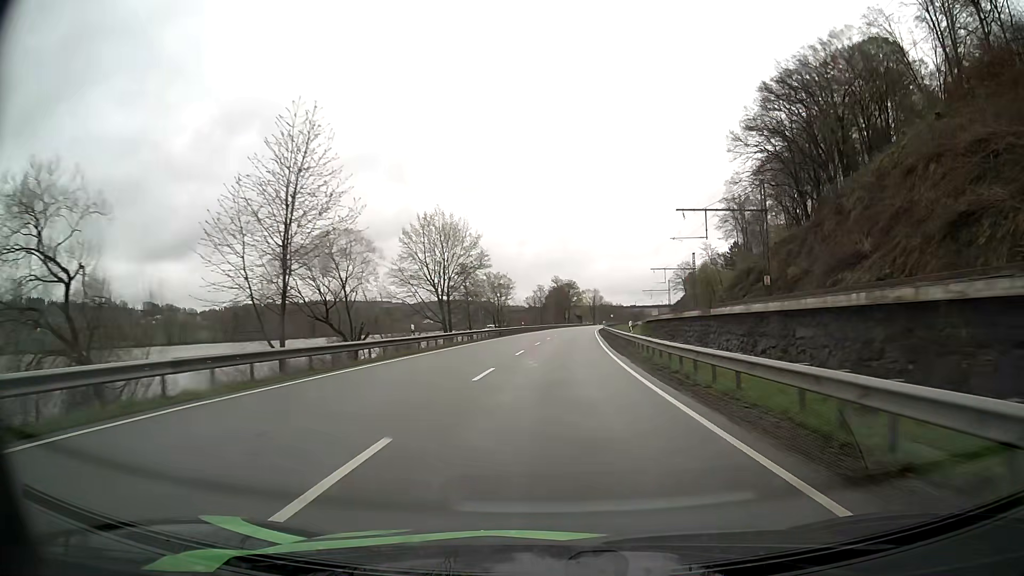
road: primary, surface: asphalt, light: Day
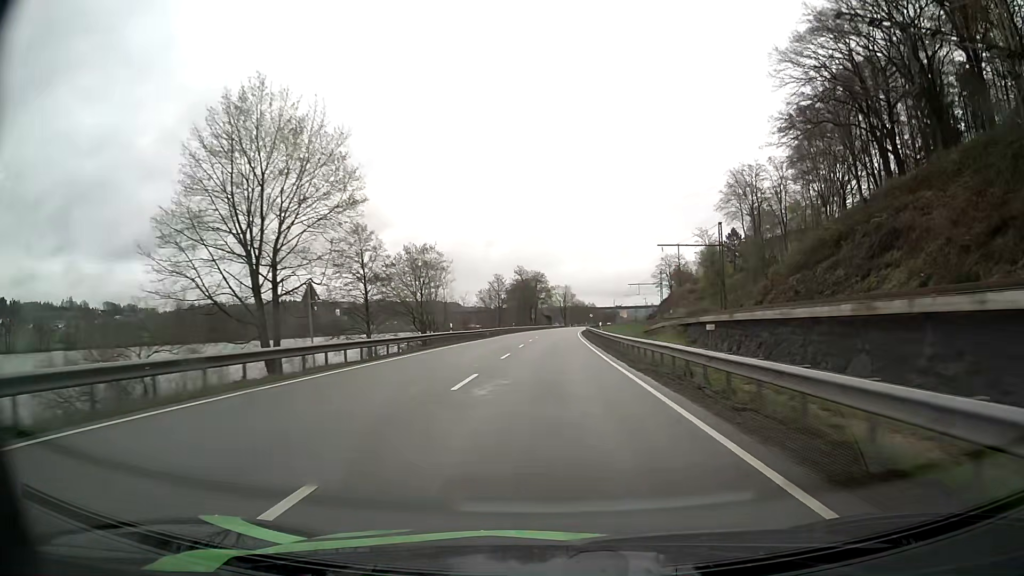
(+1.0, +38.1) m; +3°
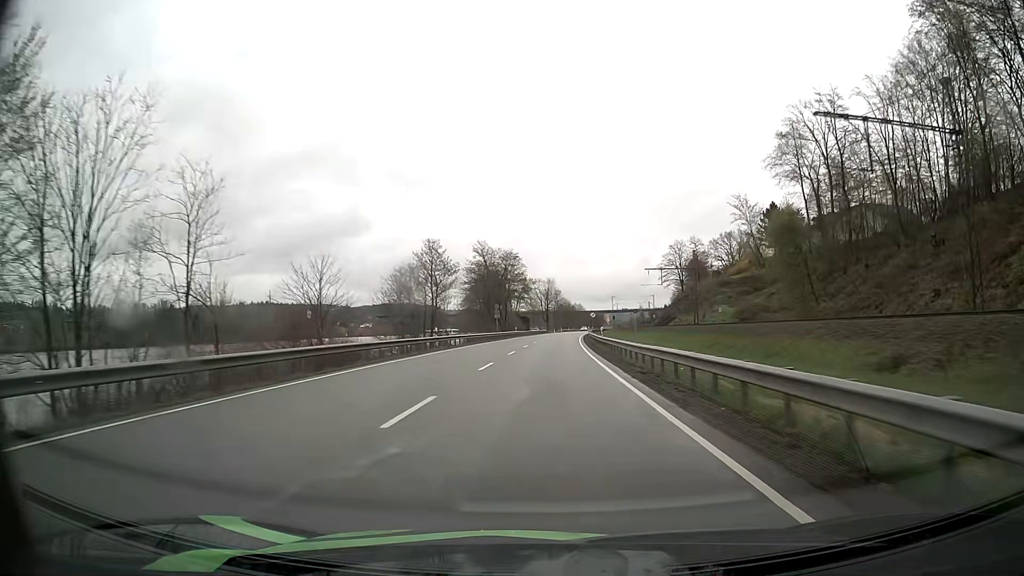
(+0.7, +52.4) m; +1°
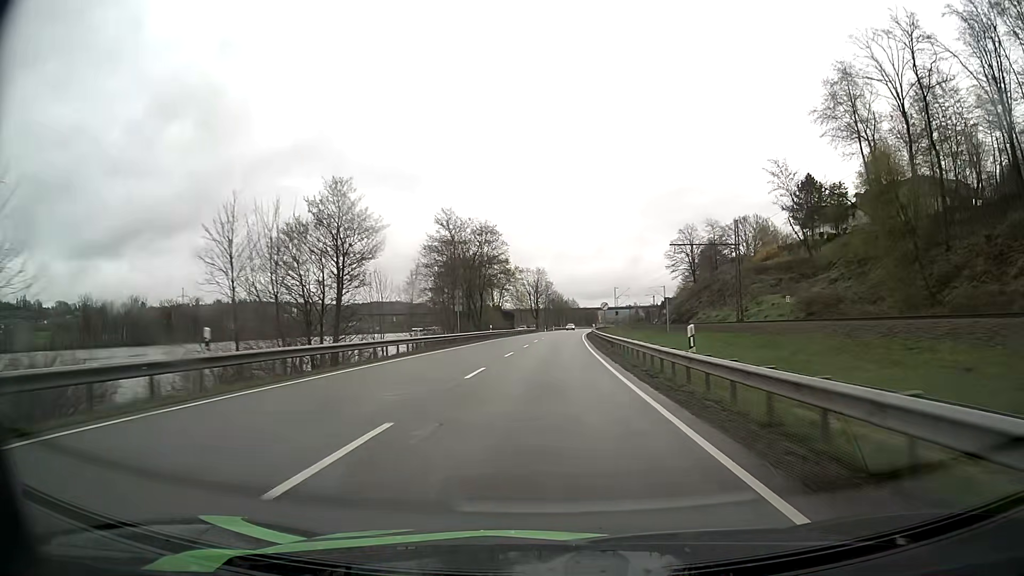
(+0.2, +27.8) m; +1°
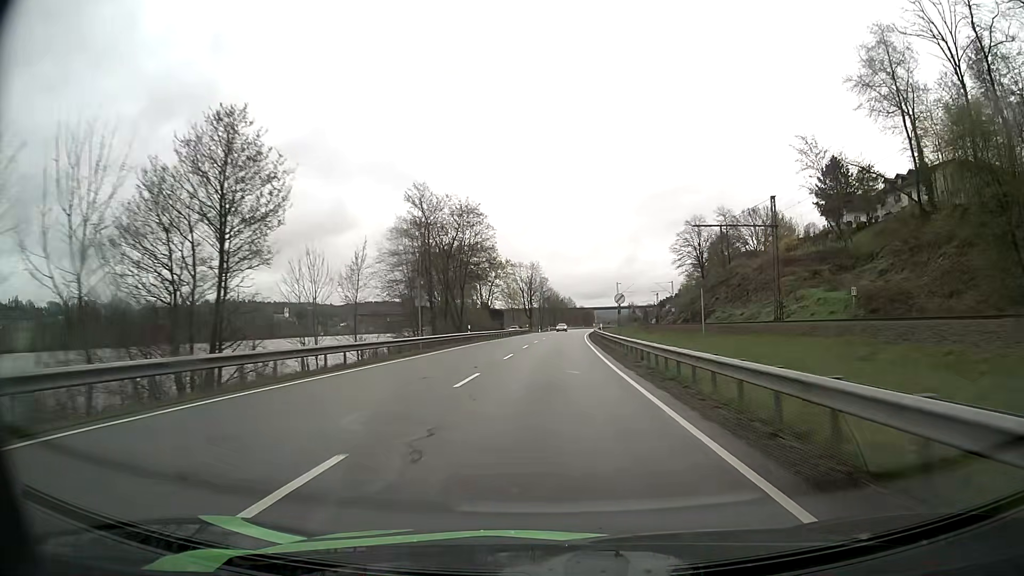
(+0.1, +14.3) m; 0°
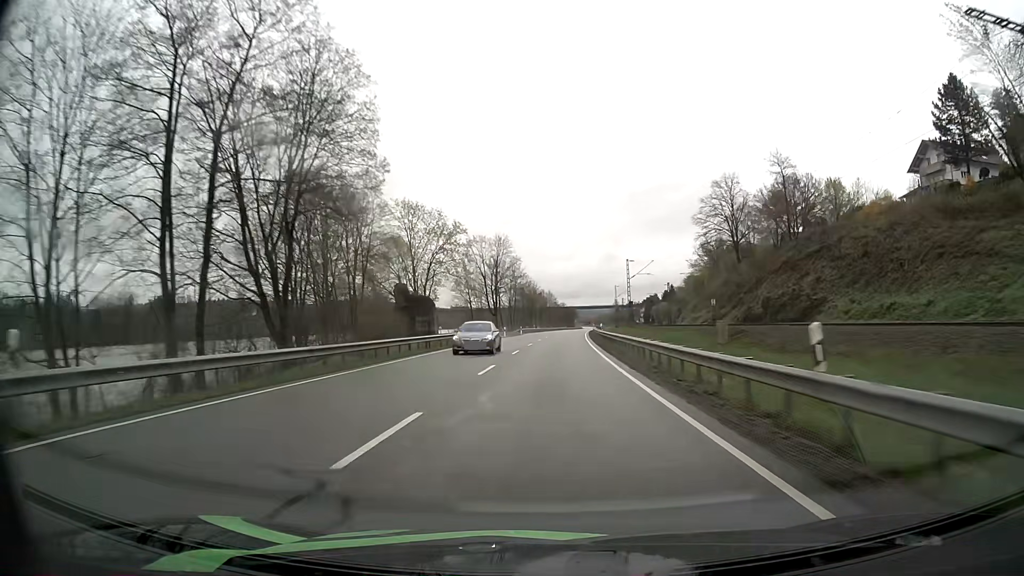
(+0.7, +44.5) m; +2°
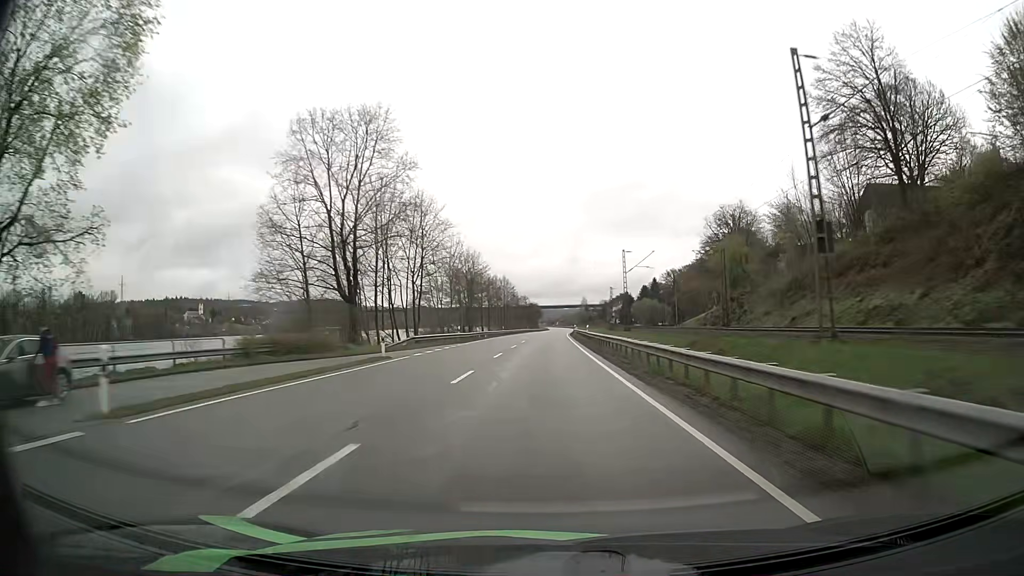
(+1.6, +62.6) m; +3°
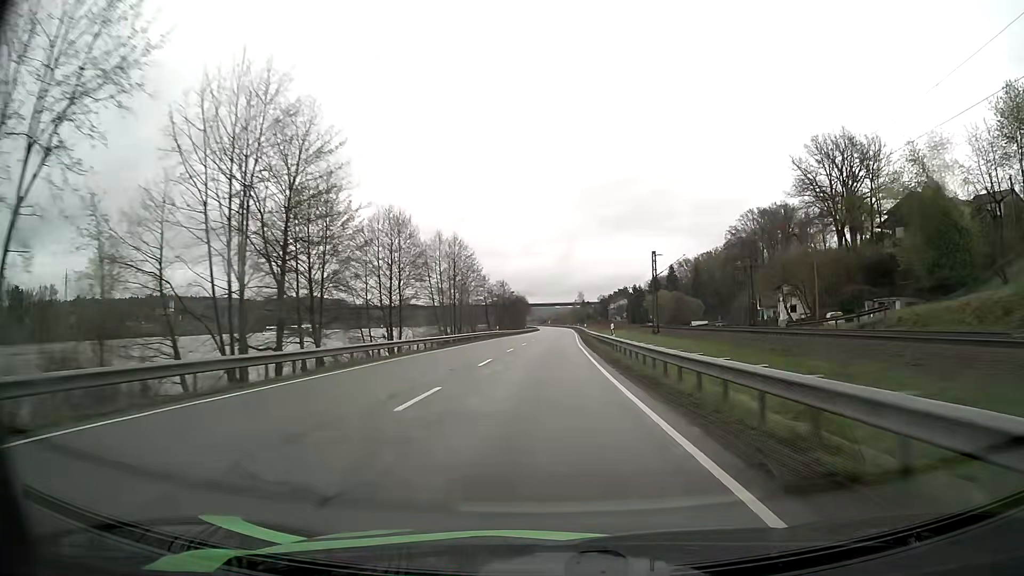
(+0.6, +64.7) m; +1°
(0, +10) (0, +20) (0, +30) (0, +40) (+1, +50) (+1, +60) (+1, +70) (+1, +80) (+2, +90) (+2, +100) m
